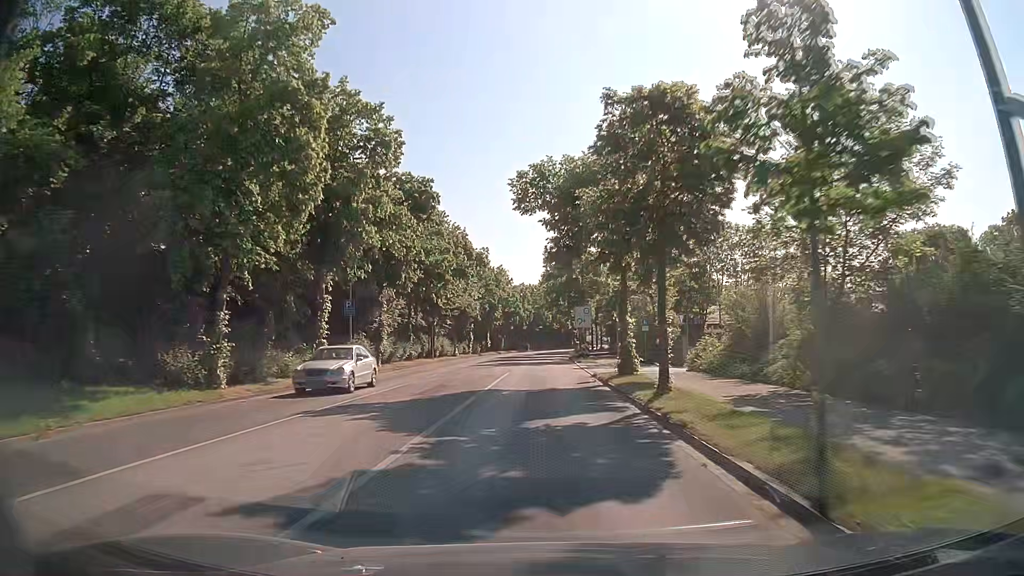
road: tertiary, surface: asphalt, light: Day
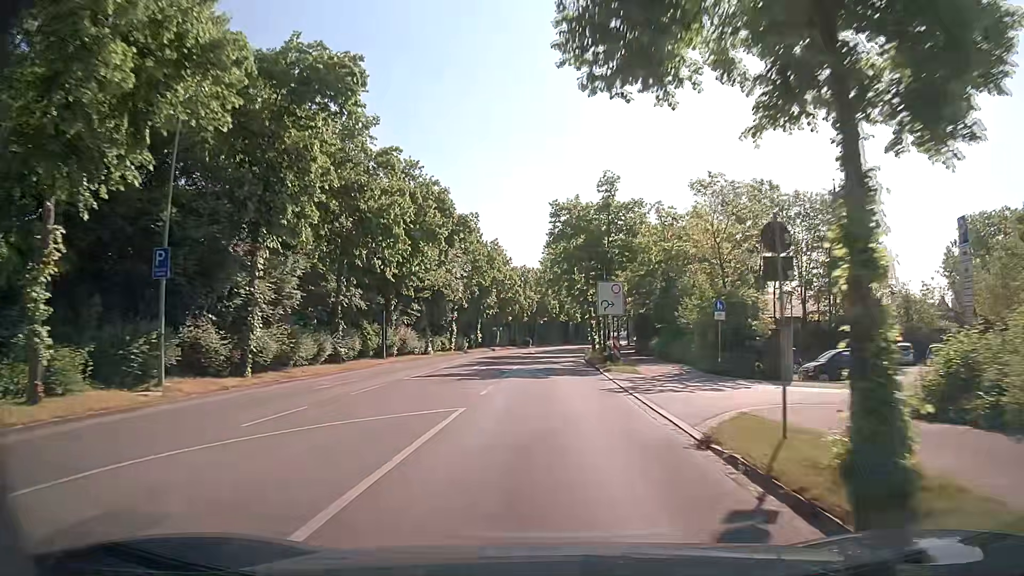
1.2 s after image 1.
(-0.1, +18.0) m; 0°
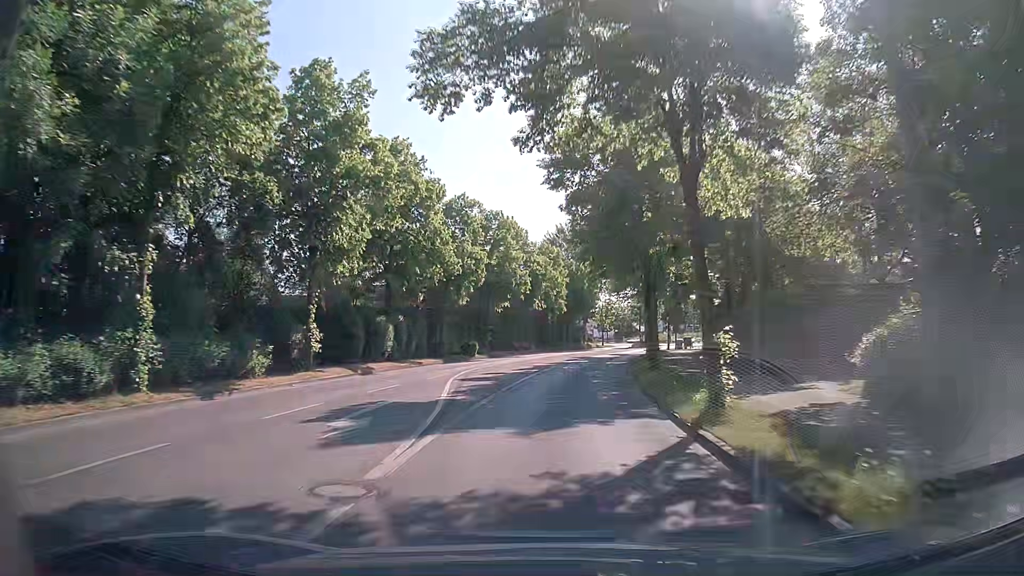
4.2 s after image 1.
(-0.1, +43.5) m; +1°
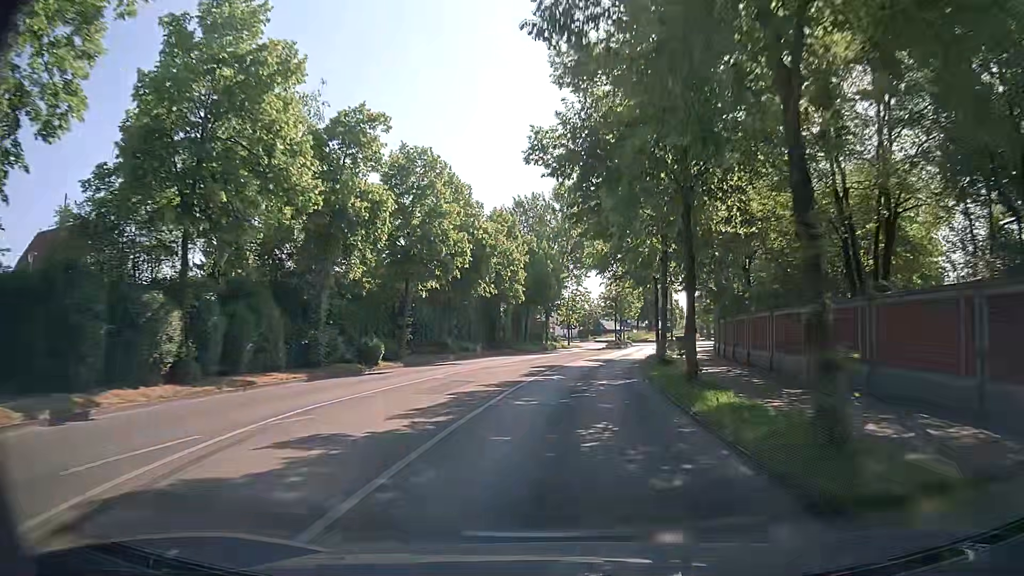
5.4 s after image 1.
(+0.6, +17.0) m; +4°
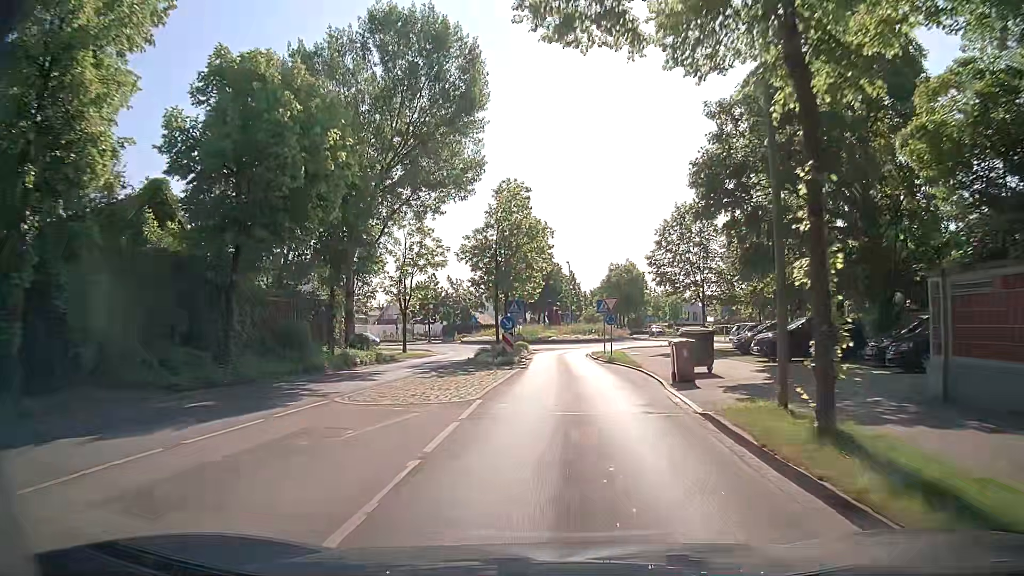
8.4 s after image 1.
(+3.4, +39.4) m; +11°
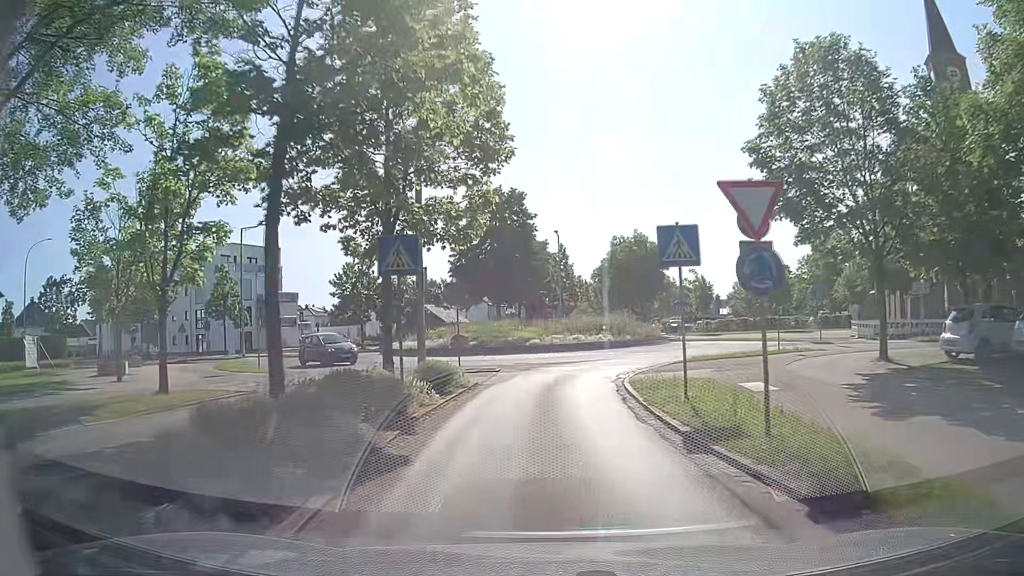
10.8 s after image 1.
(+0.4, +25.5) m; 0°
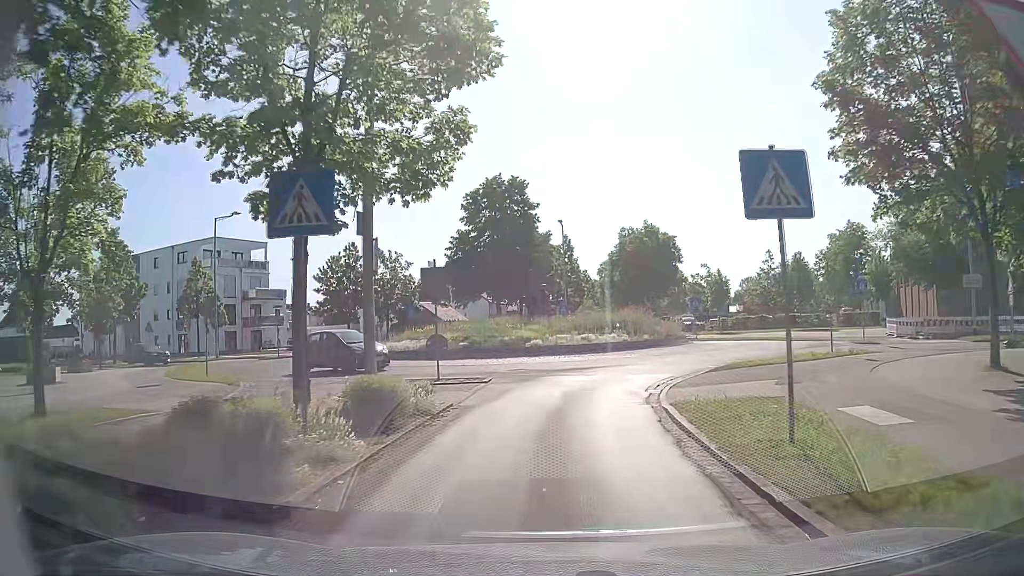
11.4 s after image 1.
(0.0, +5.0) m; +1°
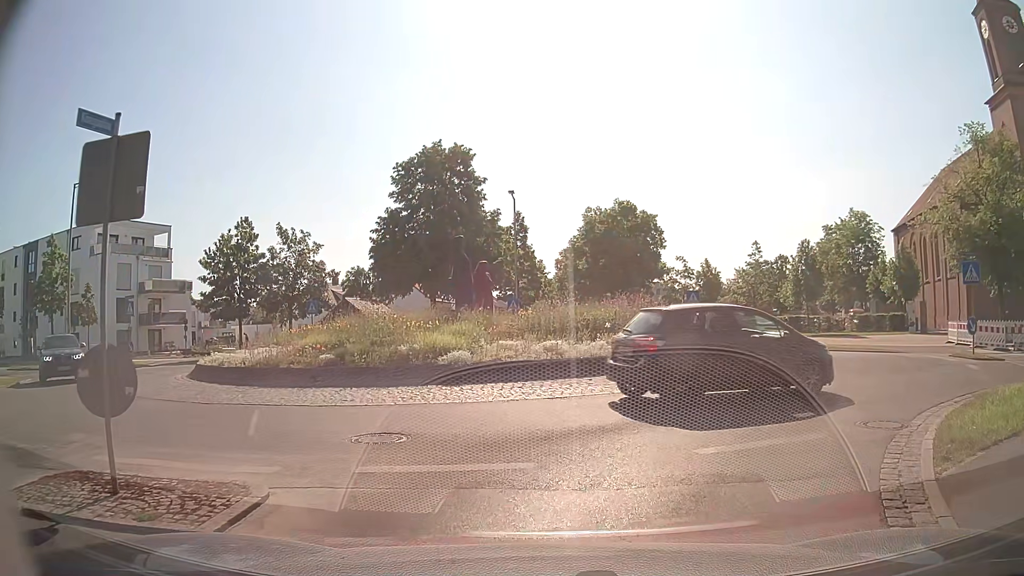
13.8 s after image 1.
(0.0, +12.1) m; +3°
(+2, +10) (+8, +18) (+8, +28) (+1, +35) (-8, +36) (-18, +34) (-28, +35) (-38, +37) (-48, +40) (-57, +42) m
